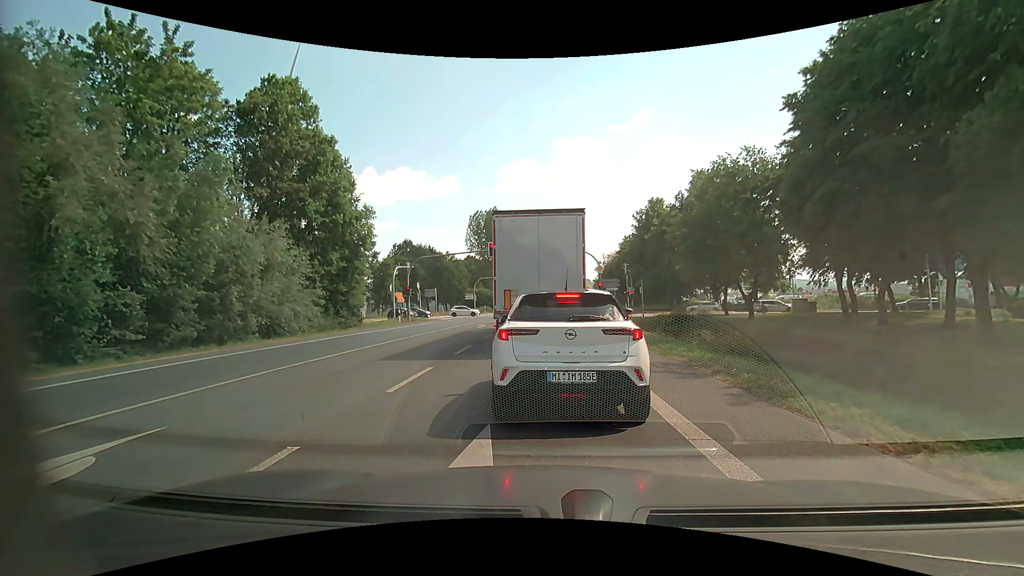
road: primary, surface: asphalt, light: Day
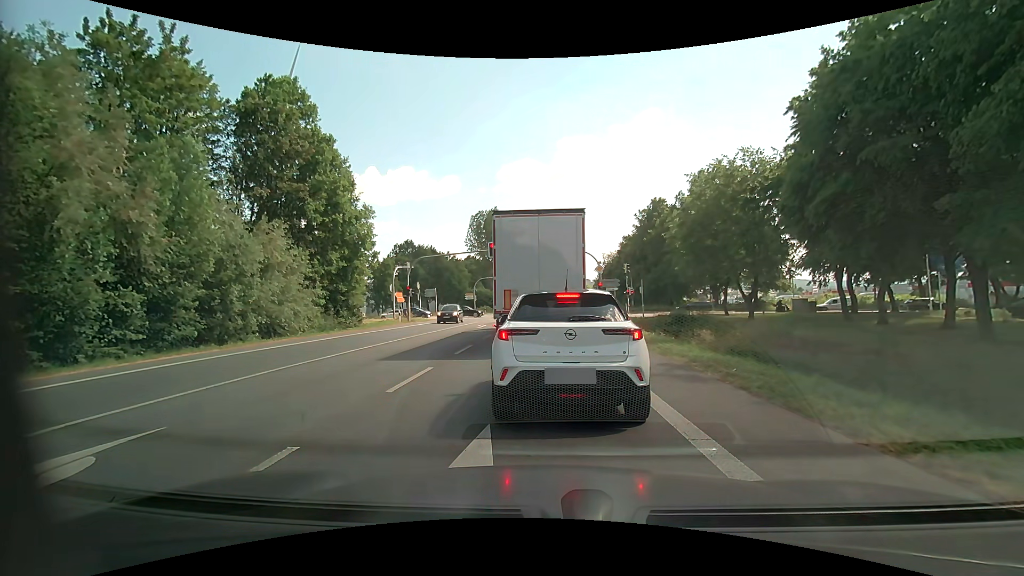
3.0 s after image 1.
(0.0, 0.0) m; 0°
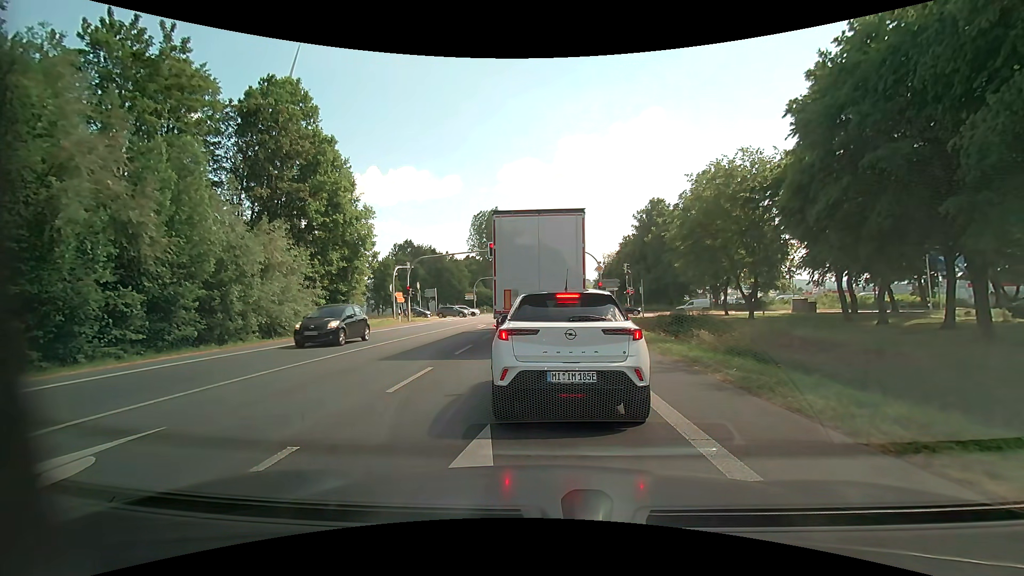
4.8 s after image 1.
(0.0, 0.0) m; 0°
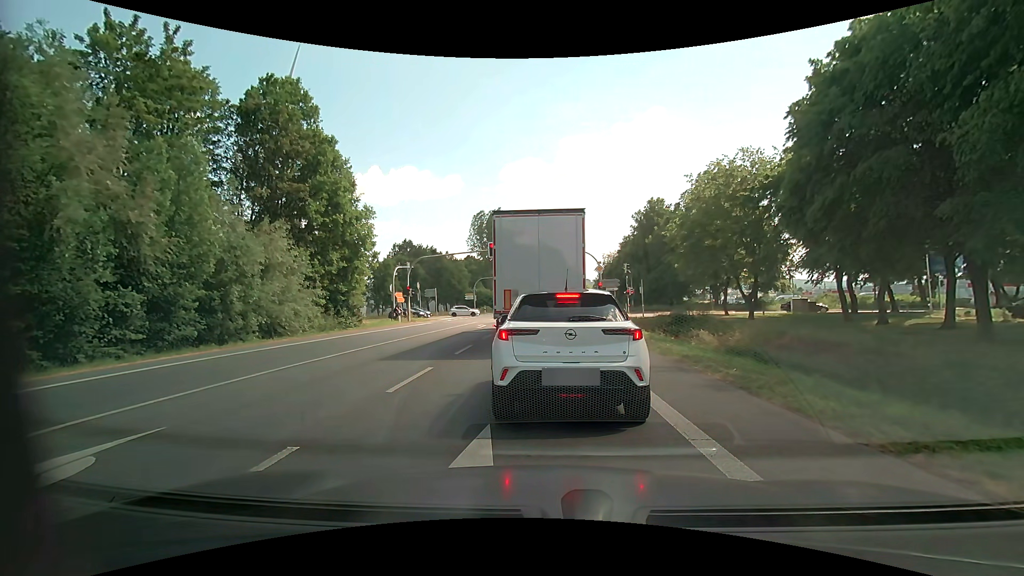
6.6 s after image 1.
(0.0, 0.0) m; 0°
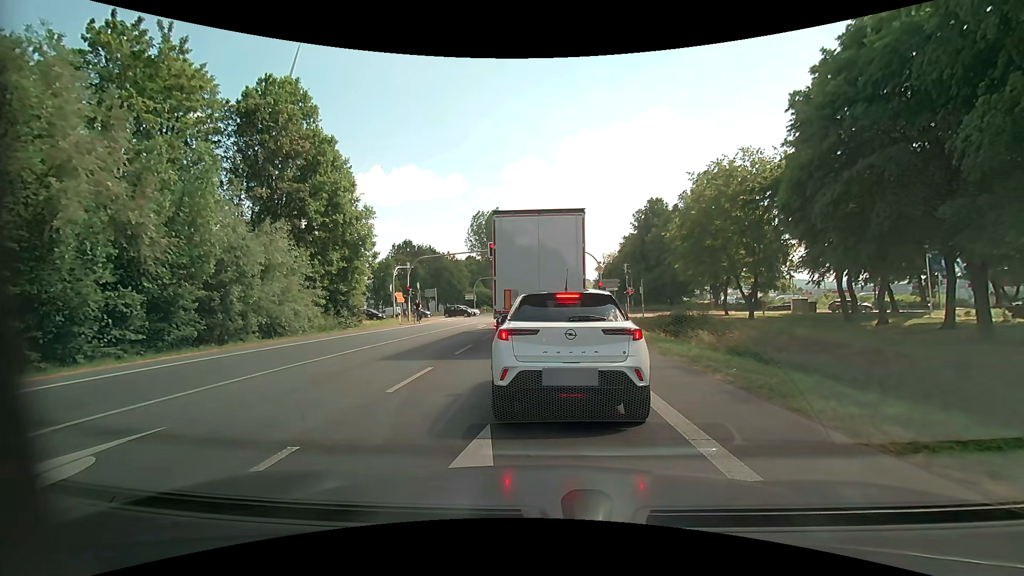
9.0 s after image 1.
(0.0, 0.0) m; 0°
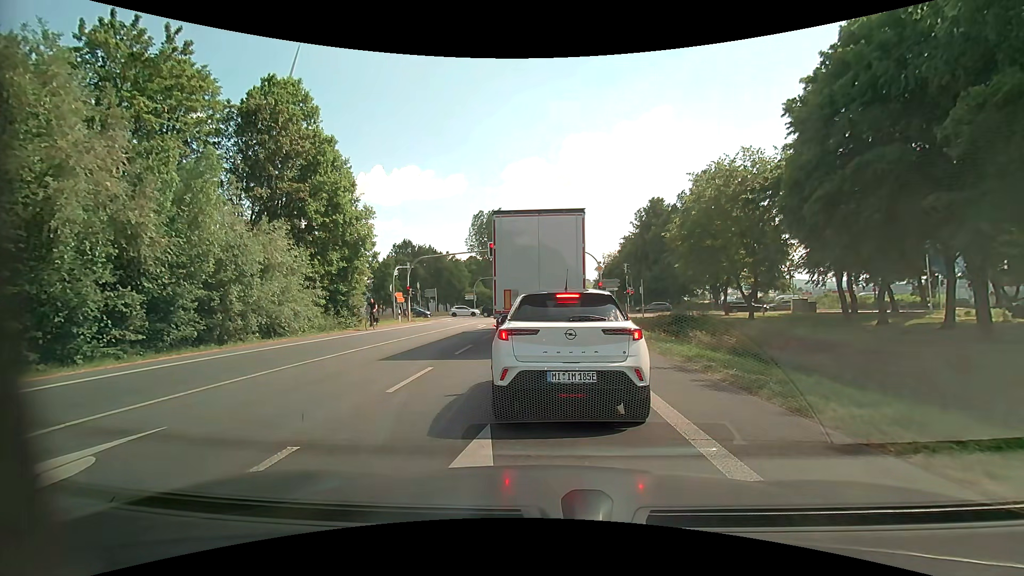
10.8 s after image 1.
(0.0, 0.0) m; 0°
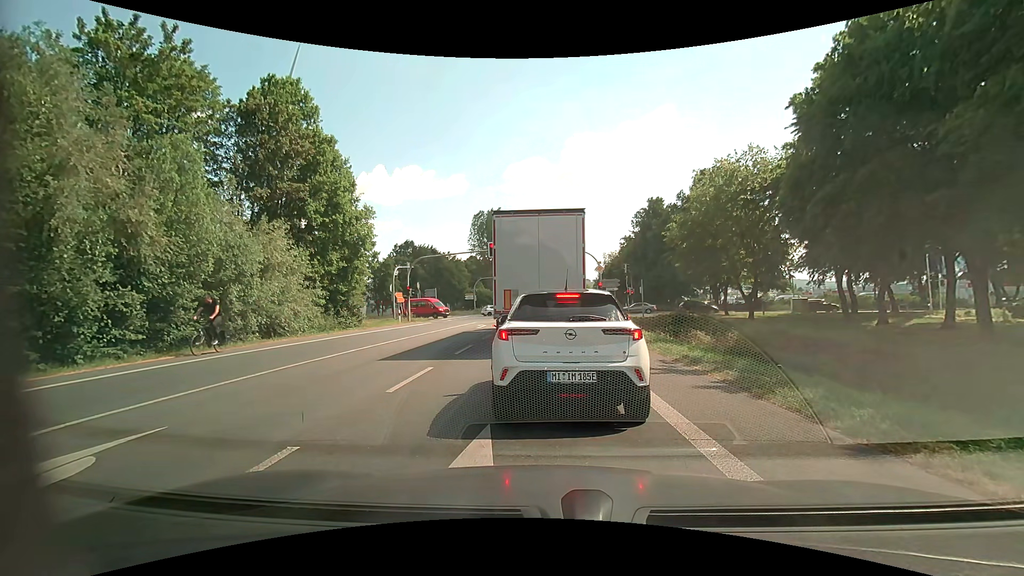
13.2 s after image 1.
(0.0, 0.0) m; 0°
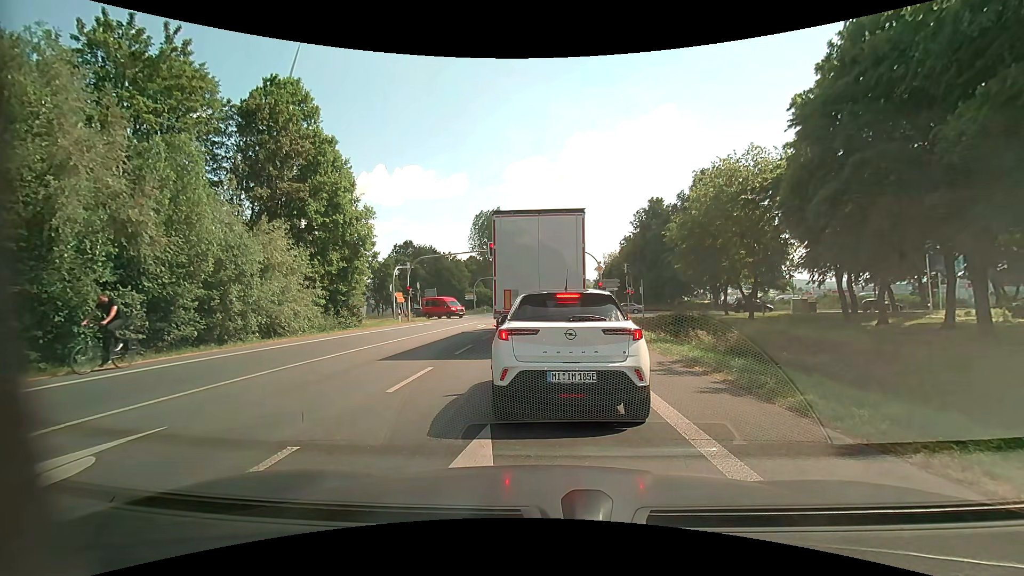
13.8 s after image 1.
(0.0, 0.0) m; 0°
(0, +10) (-1, +20) (-1, +30) (-1, +40) (0, +50) (+6, +58) (+16, +60) (+26, +61) (+36, +60) (+46, +59) m
